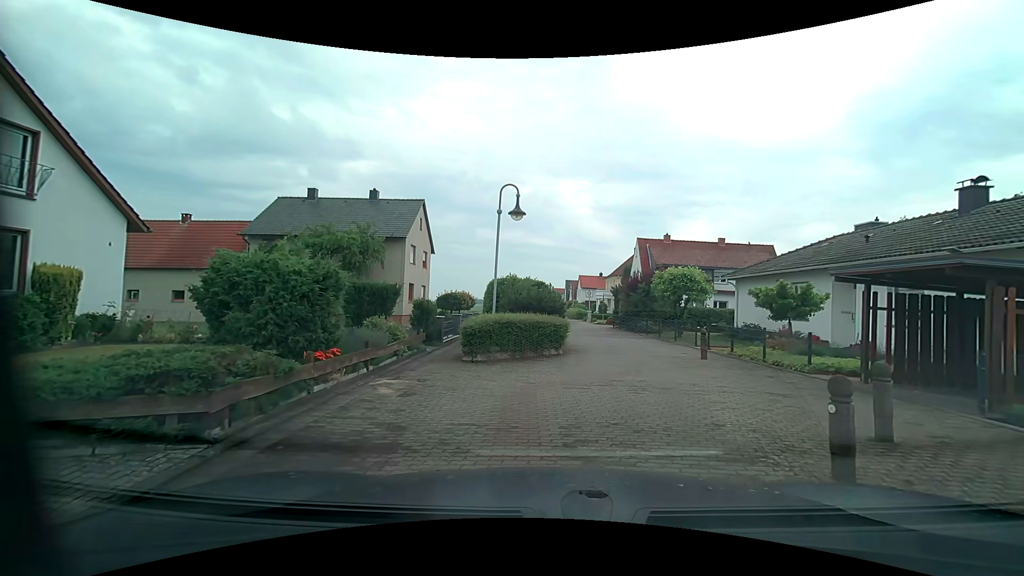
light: Day
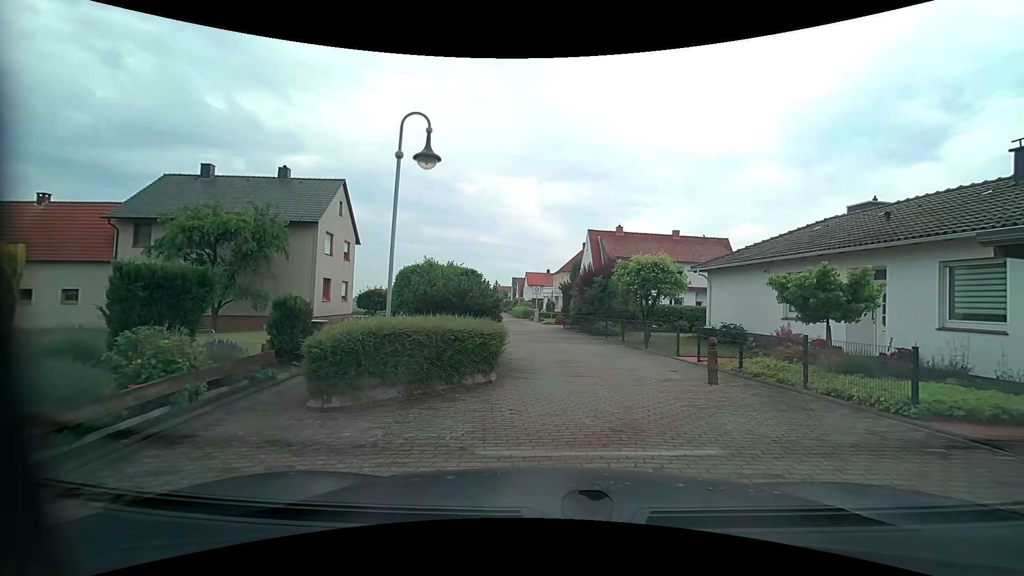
(+0.2, +5.3) m; +6°
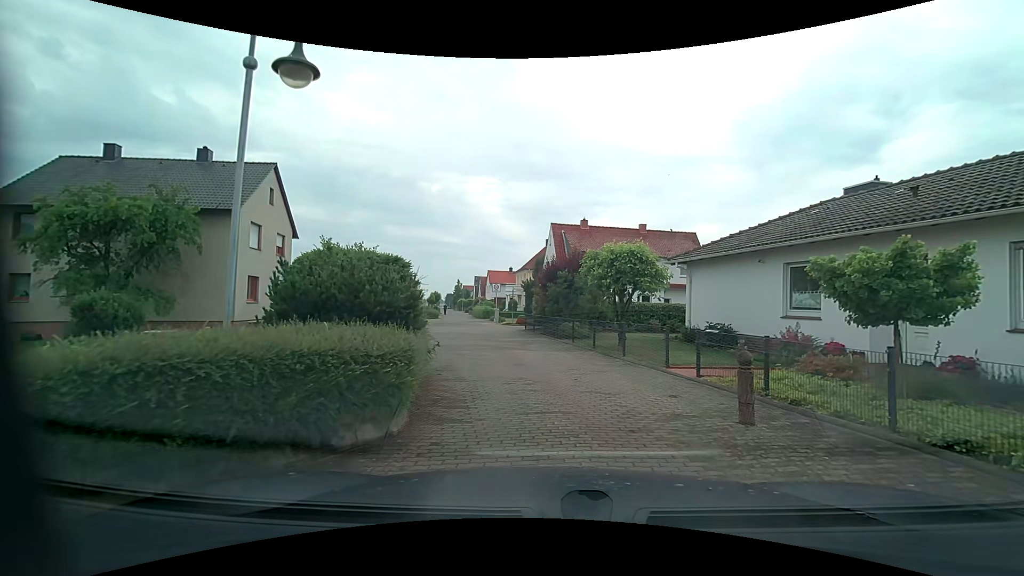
(+0.1, +3.4) m; +4°
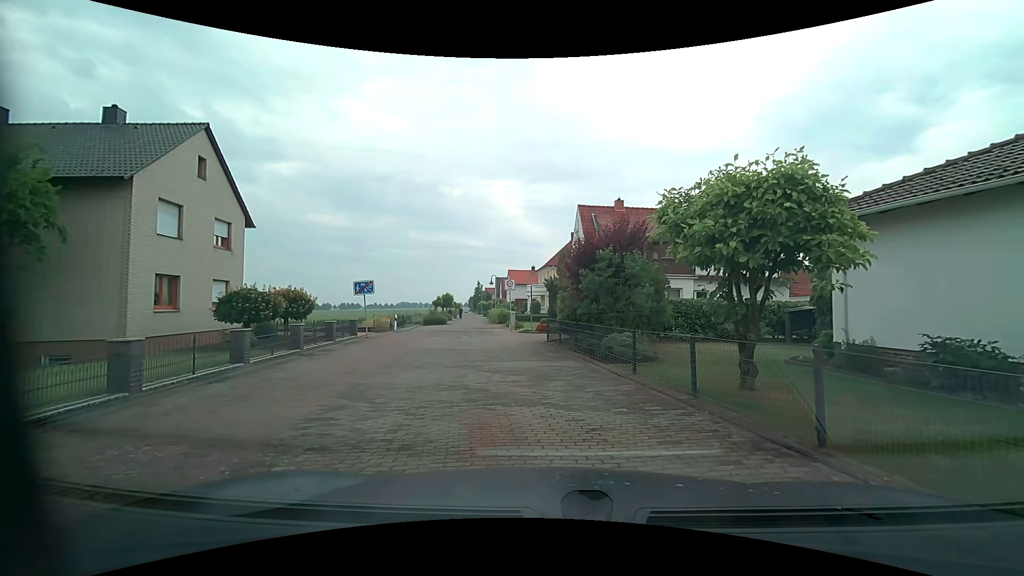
(0.0, +8.5) m; -3°
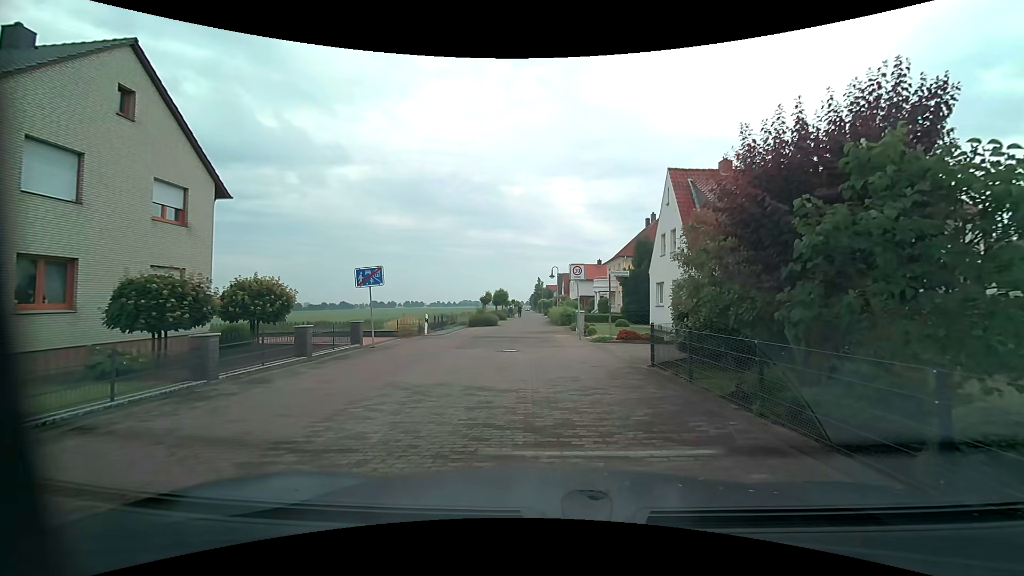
(-0.6, +8.6) m; -7°
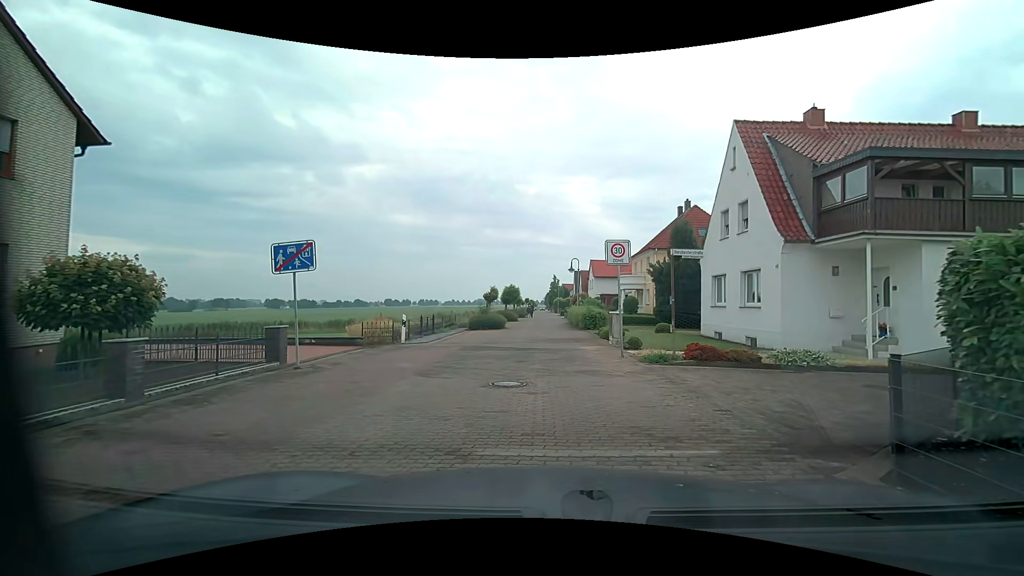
(-0.2, +7.0) m; -2°
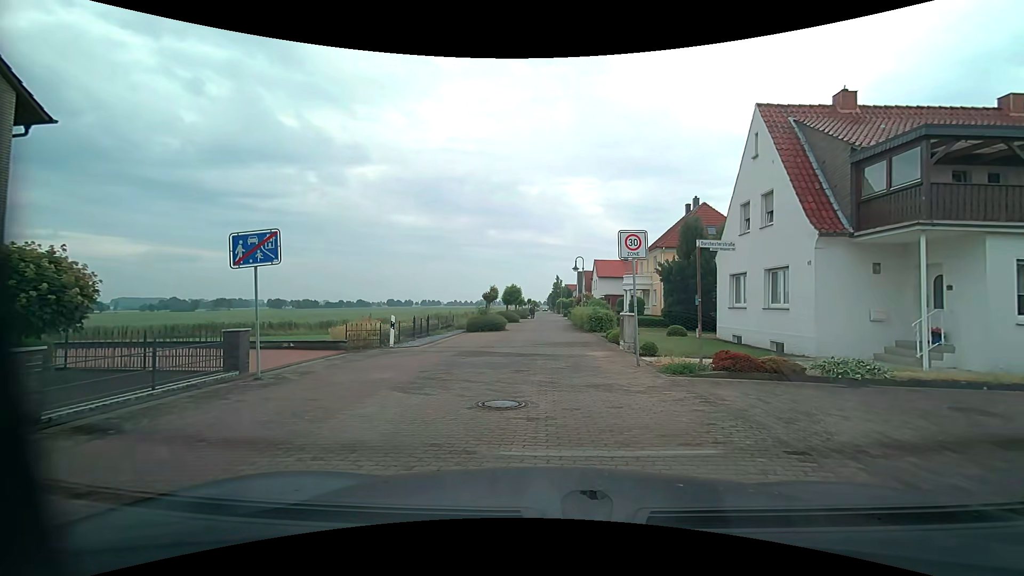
(0.0, +1.8) m; -1°
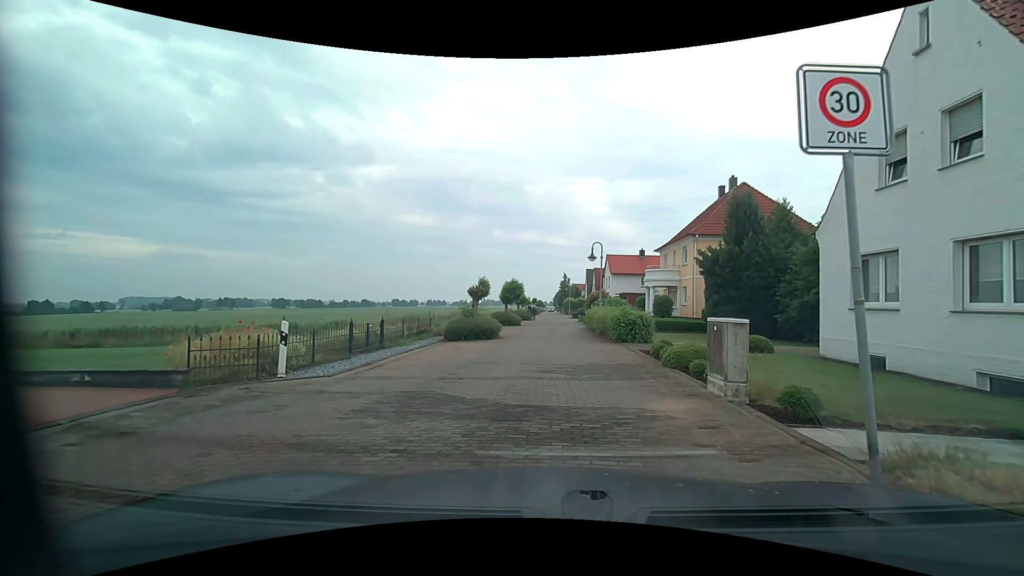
(0.0, +7.8) m; +1°
